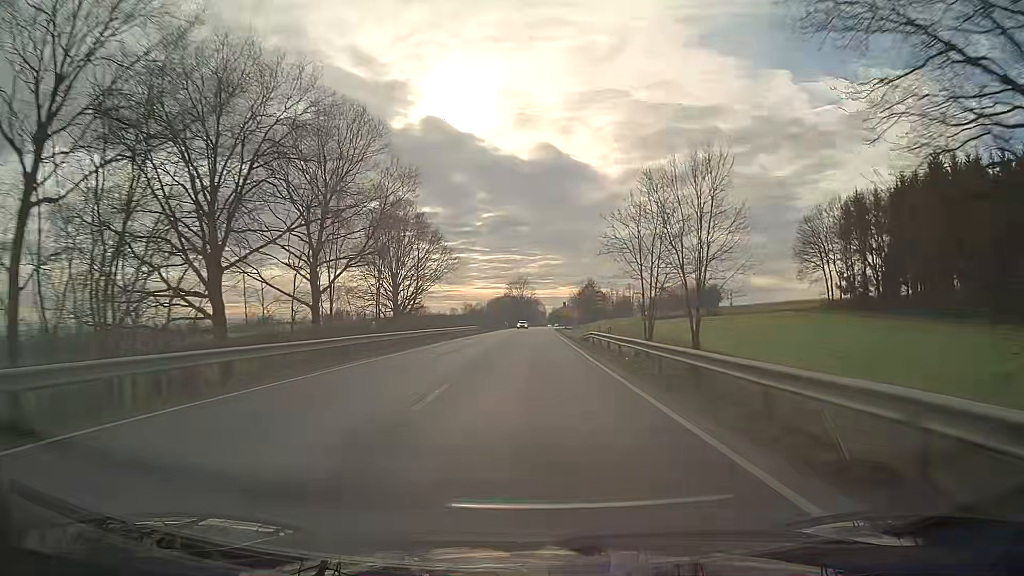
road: secondary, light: Day
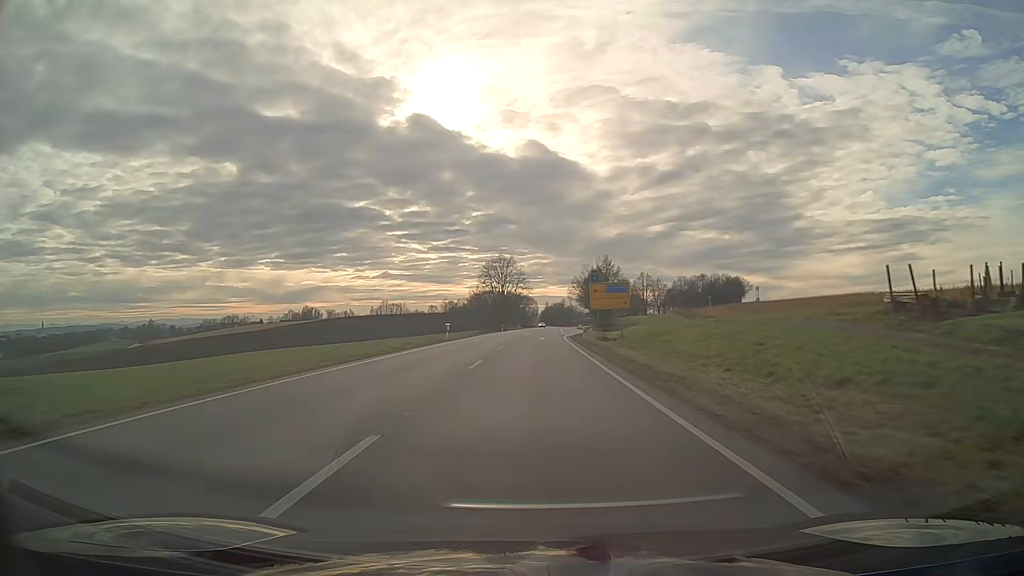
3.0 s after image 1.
(+0.6, +79.2) m; +1°
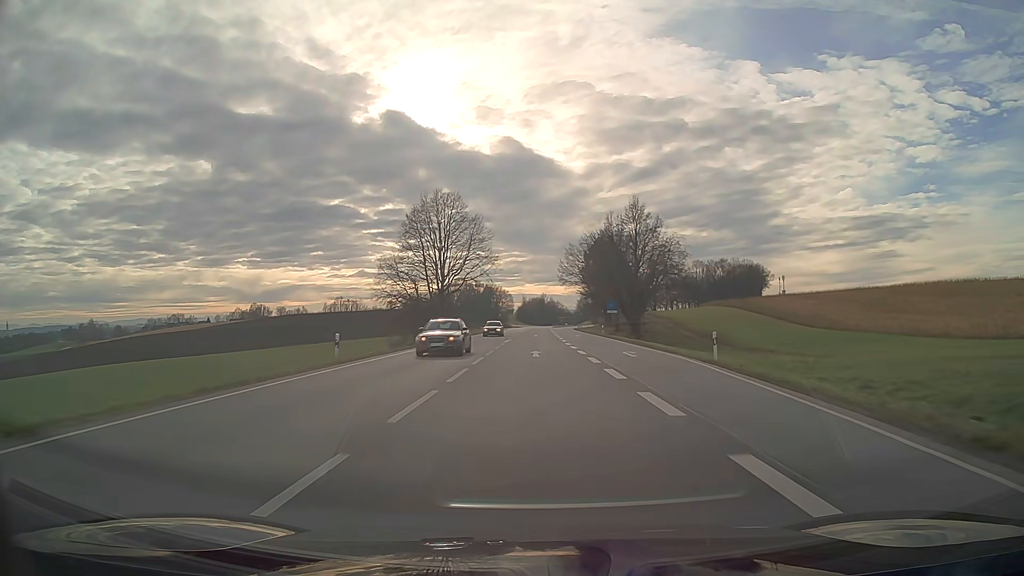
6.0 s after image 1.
(+1.3, +79.3) m; +2°
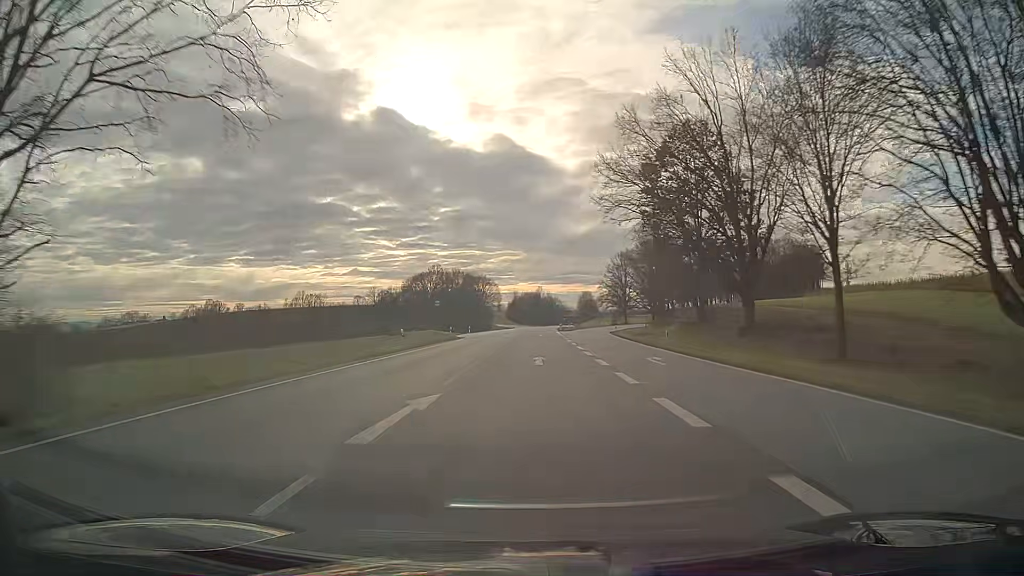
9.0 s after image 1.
(+0.4, +79.3) m; 0°
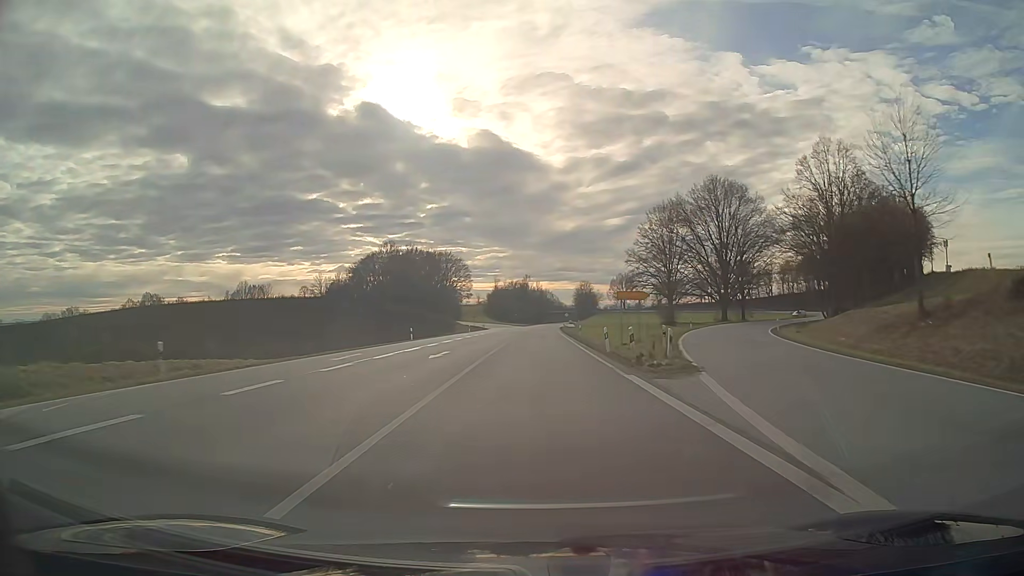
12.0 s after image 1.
(+0.9, +79.3) m; +1°
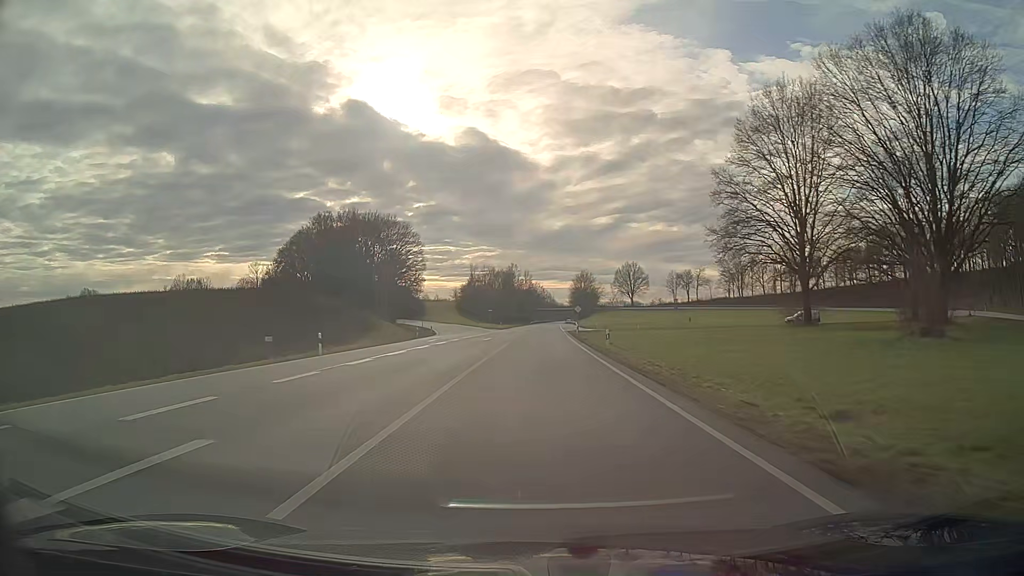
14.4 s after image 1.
(+0.5, +63.4) m; +1°
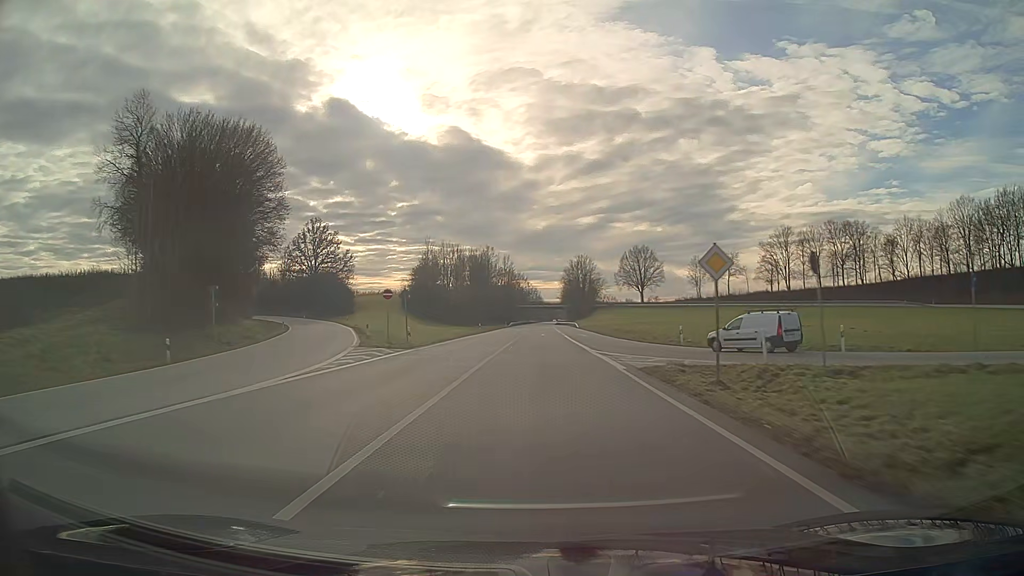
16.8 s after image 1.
(+0.7, +63.4) m; +1°
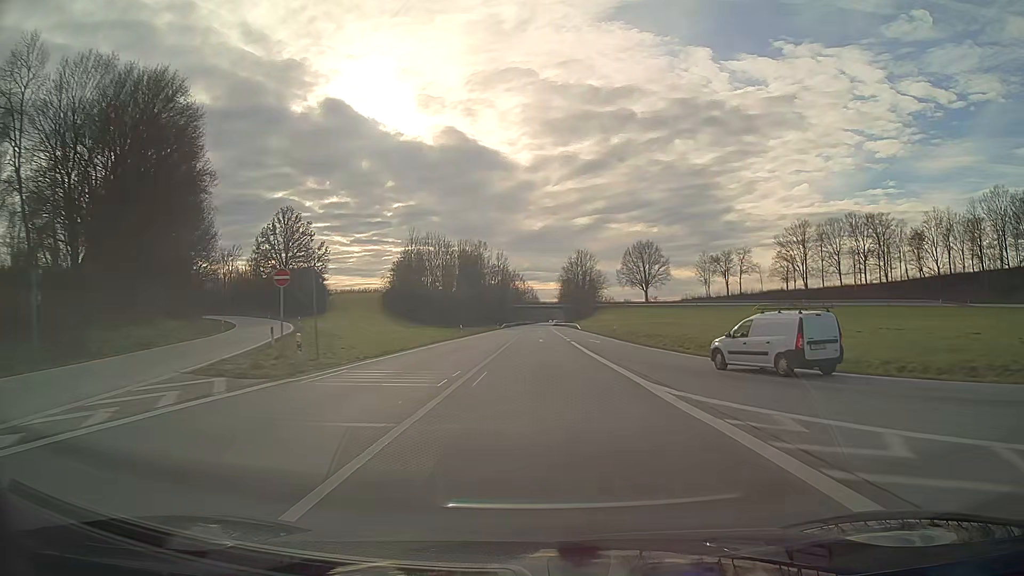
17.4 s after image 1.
(0.0, +15.9) m; 0°
